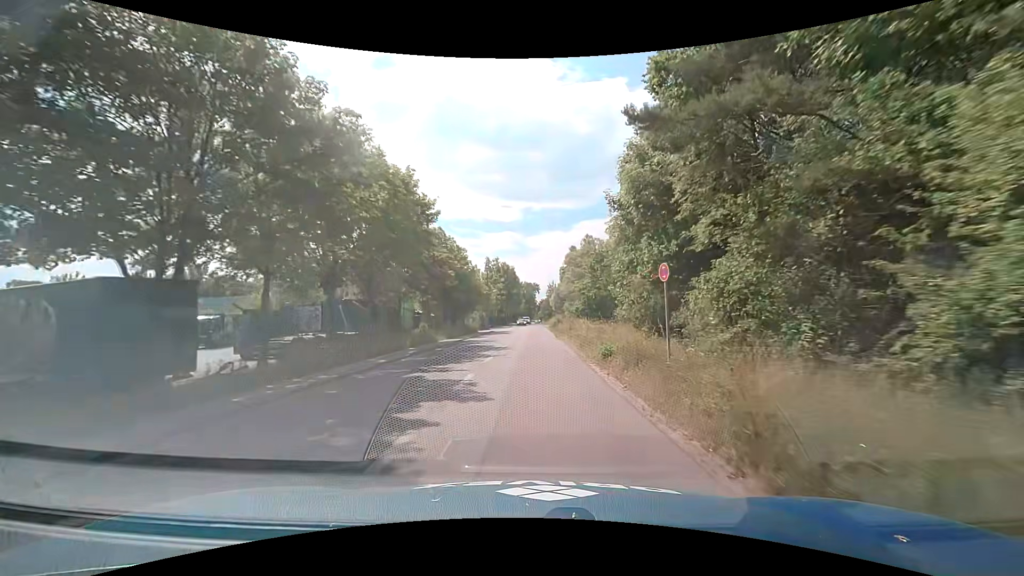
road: residential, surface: asphalt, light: Day
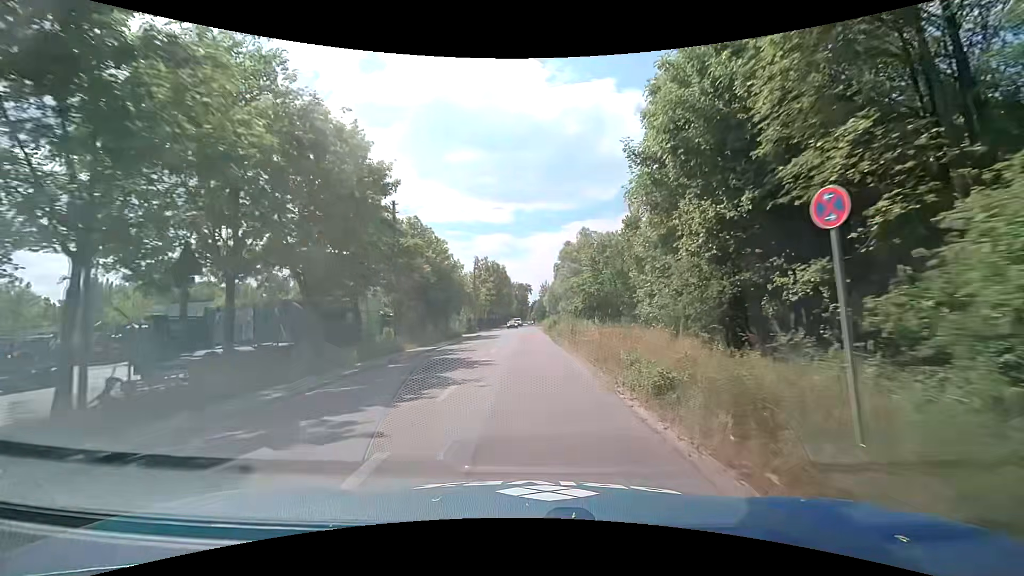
(+0.1, +6.9) m; +1°
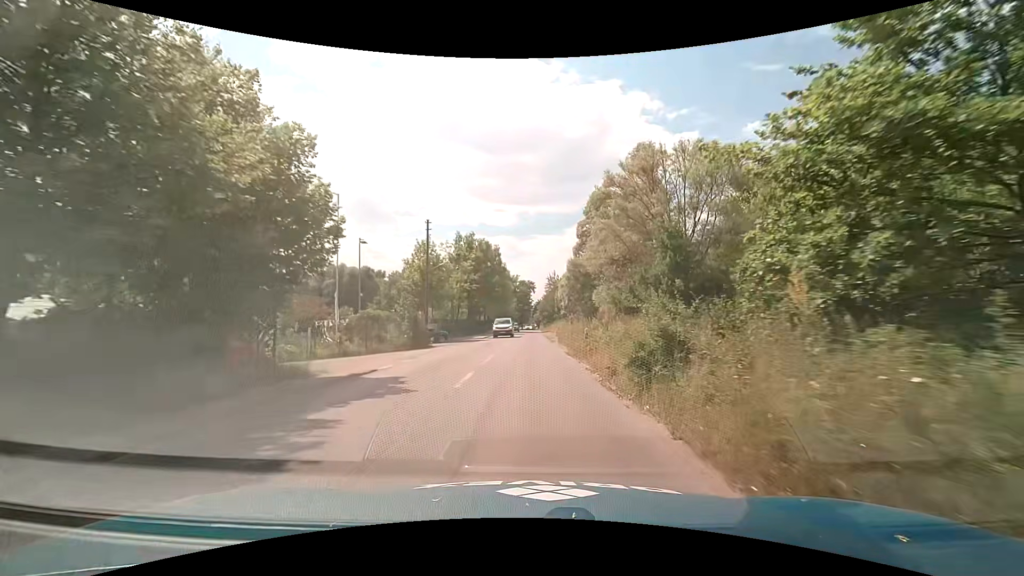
(-0.2, +34.6) m; 0°
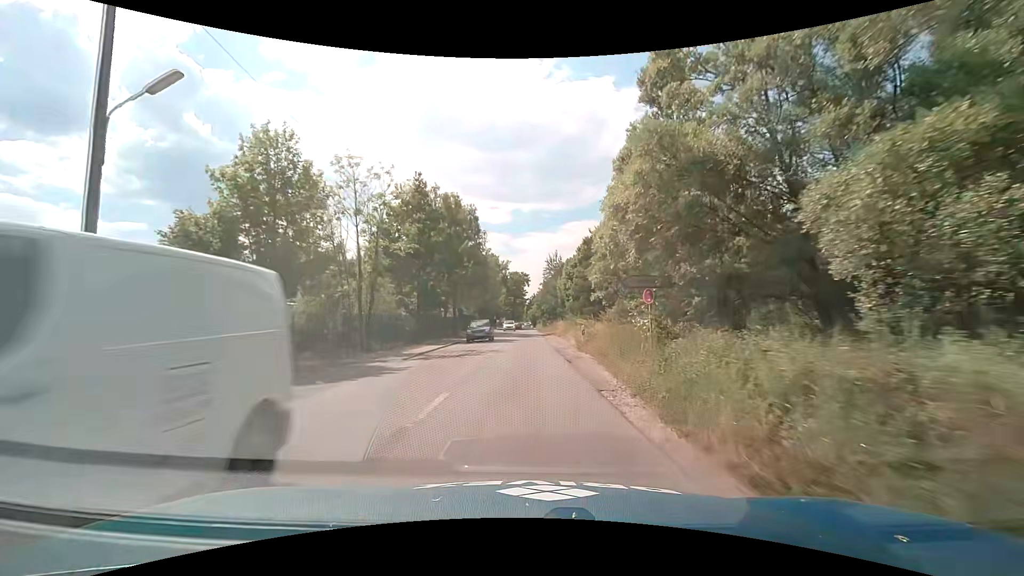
(+0.1, +28.1) m; +1°
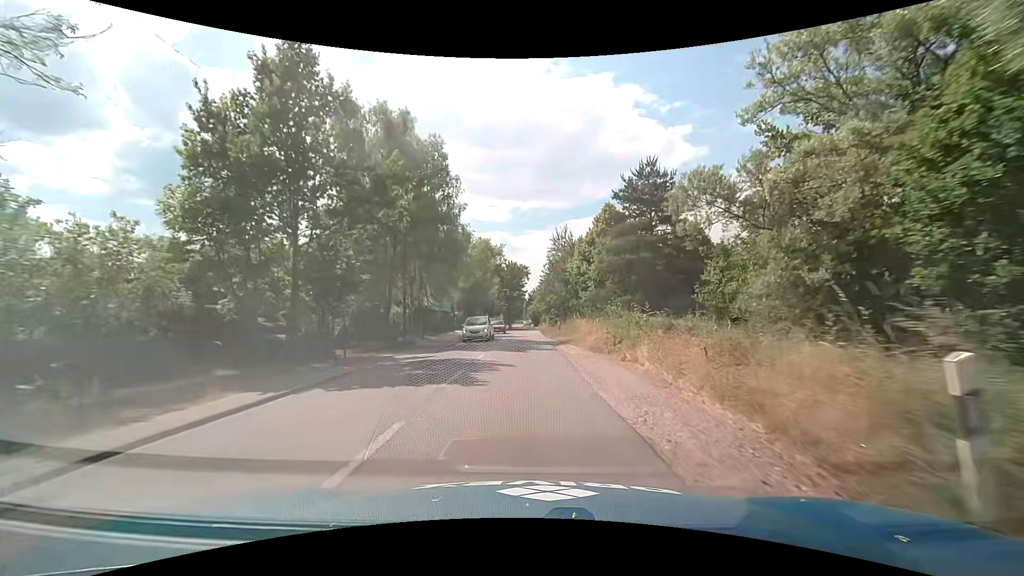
(0.0, +21.1) m; 0°
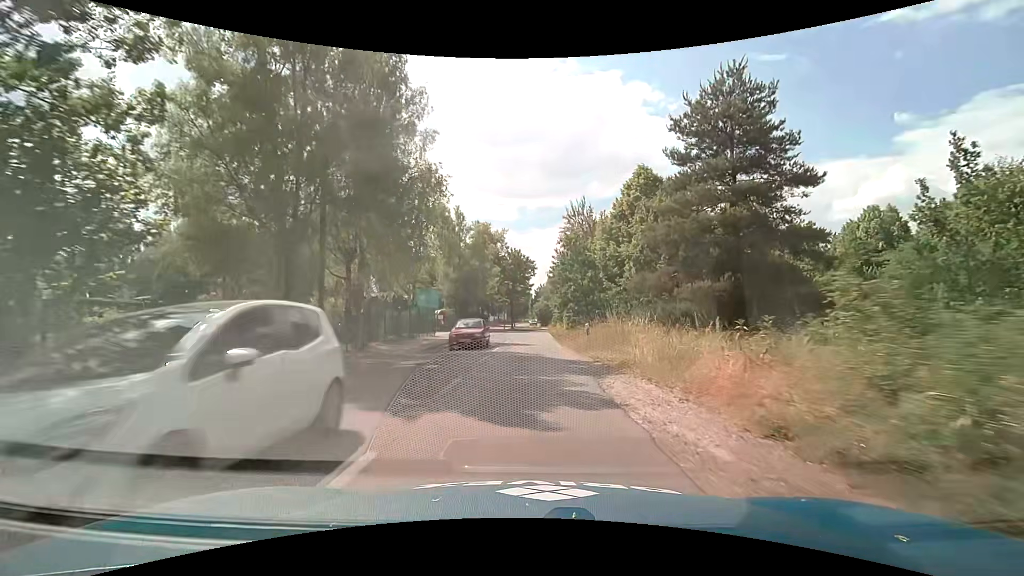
(-0.1, +13.8) m; 0°
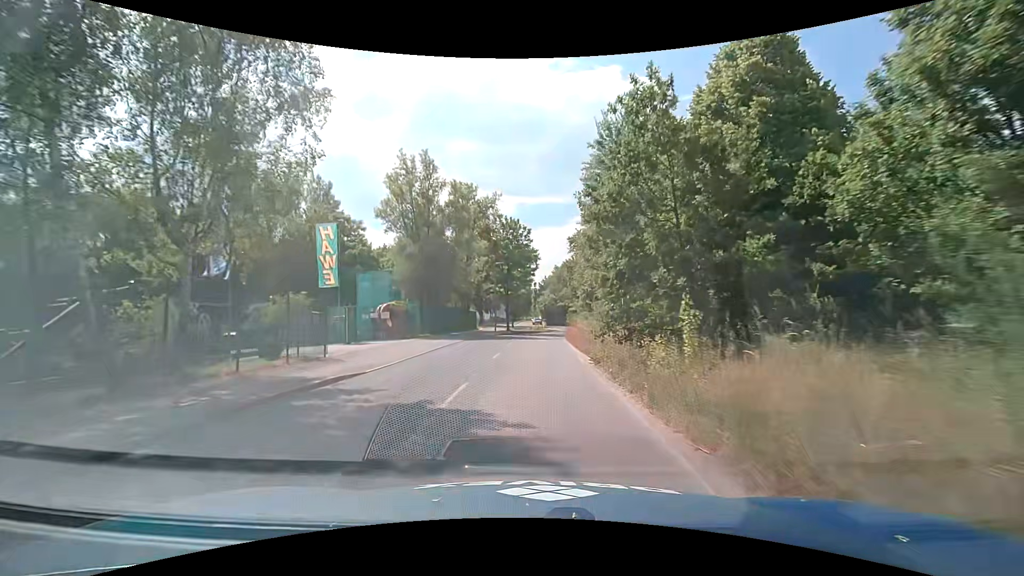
(-0.2, +20.7) m; -1°
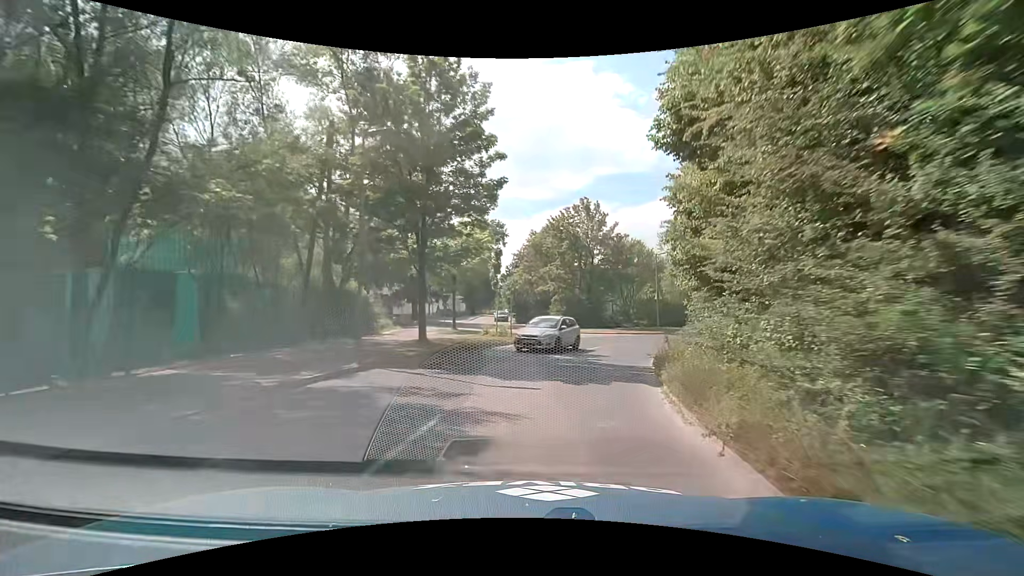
(+0.5, +30.7) m; +4°
(+1, +10) (+3, +20) (+7, +29) (+13, +36) (+22, +41) (+32, +43) (+42, +44) (+51, +41) (+54, +32) (+54, +22) m
